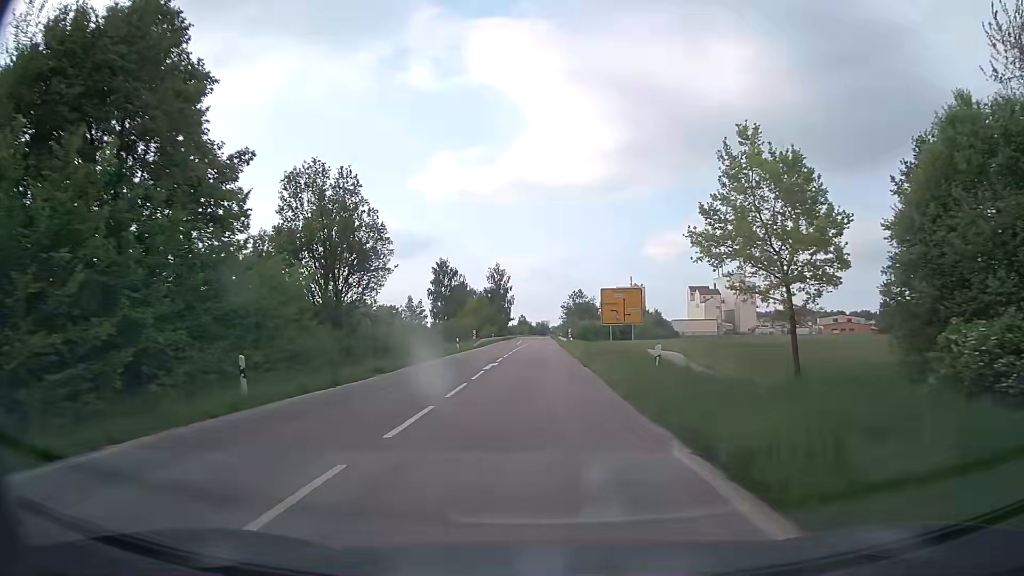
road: secondary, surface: asphalt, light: Day
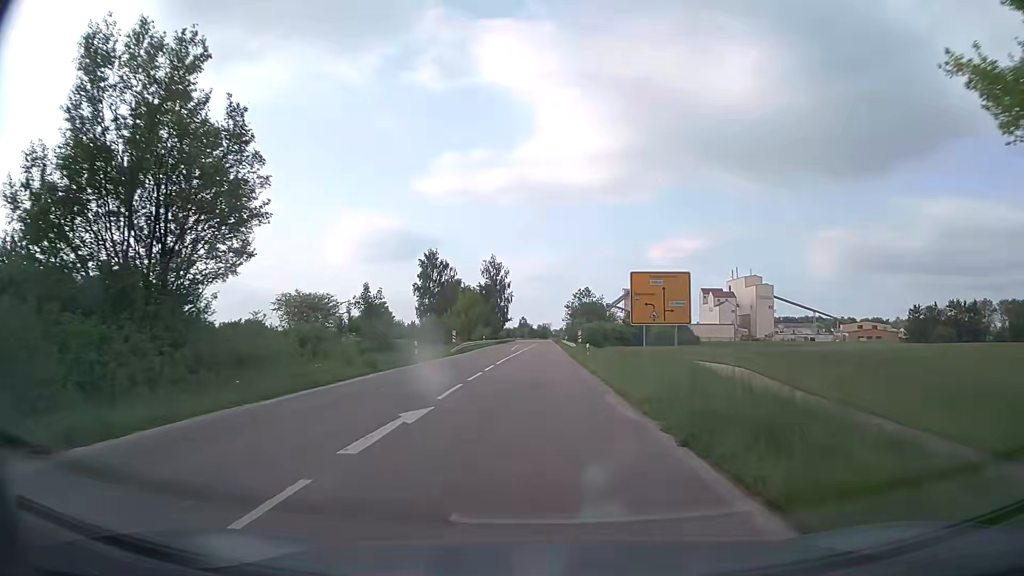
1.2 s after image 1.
(0.0, +18.7) m; 0°
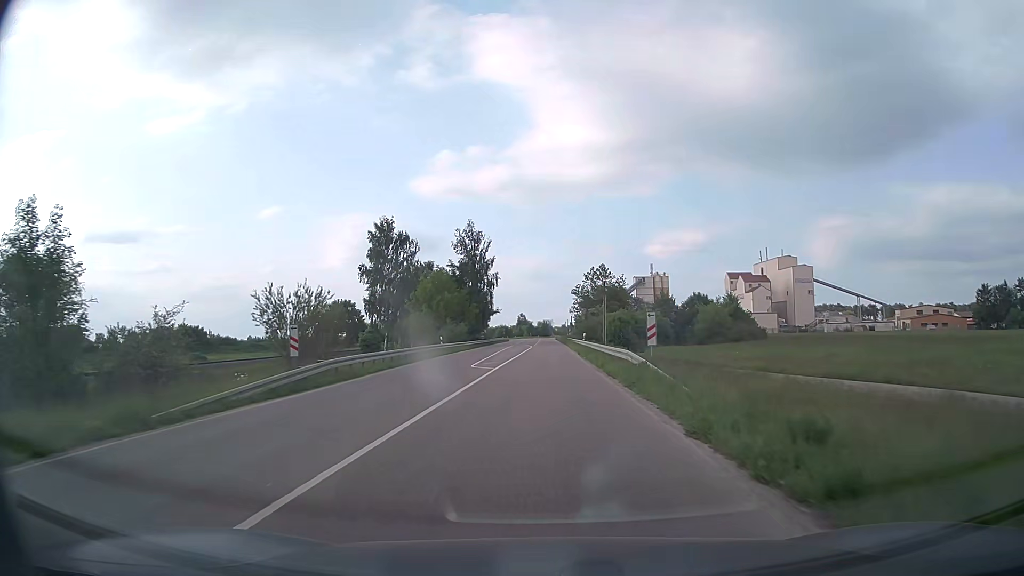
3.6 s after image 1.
(+0.2, +38.2) m; 0°
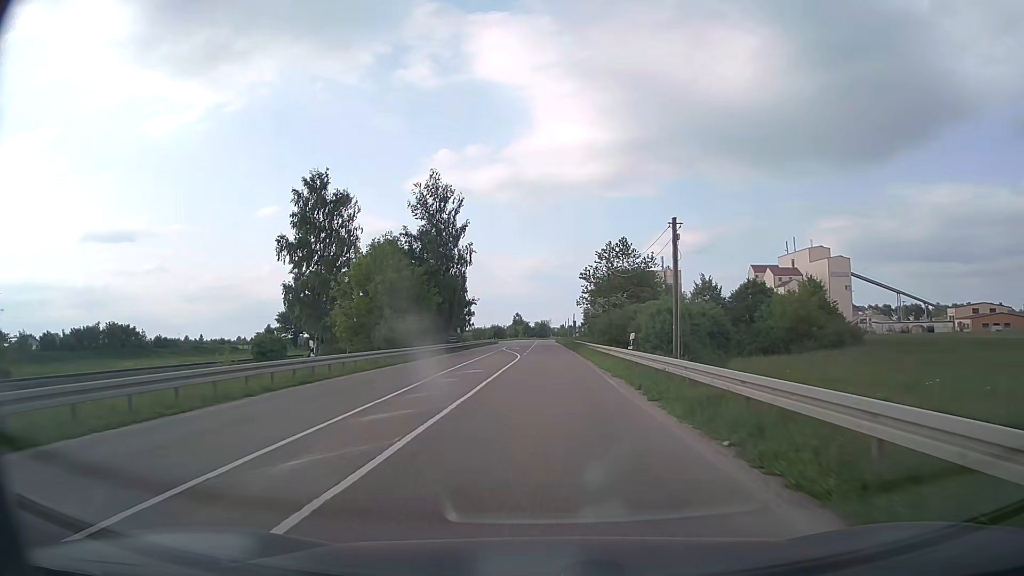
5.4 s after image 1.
(0.0, +28.9) m; 0°
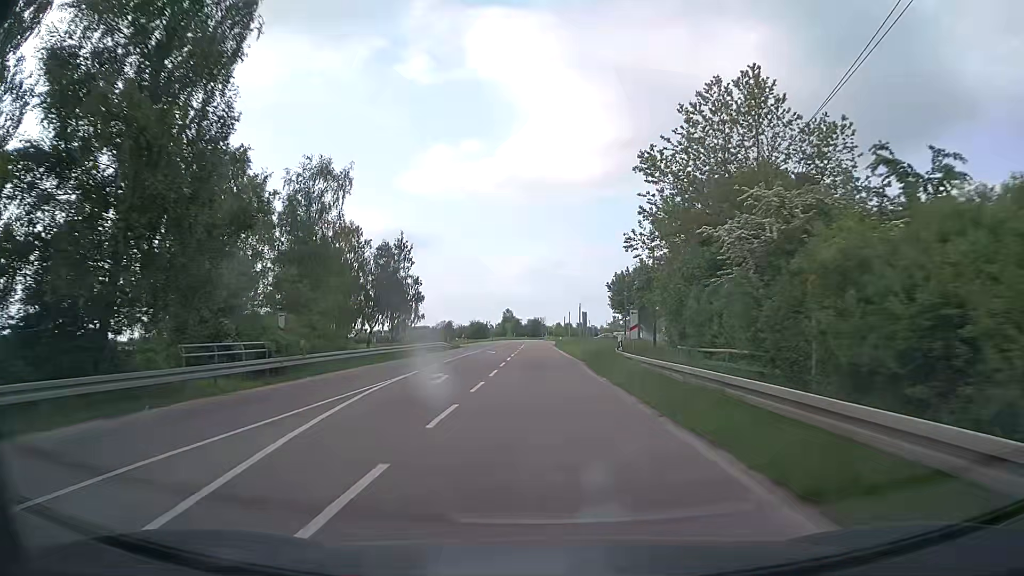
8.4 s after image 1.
(+0.2, +47.8) m; 0°
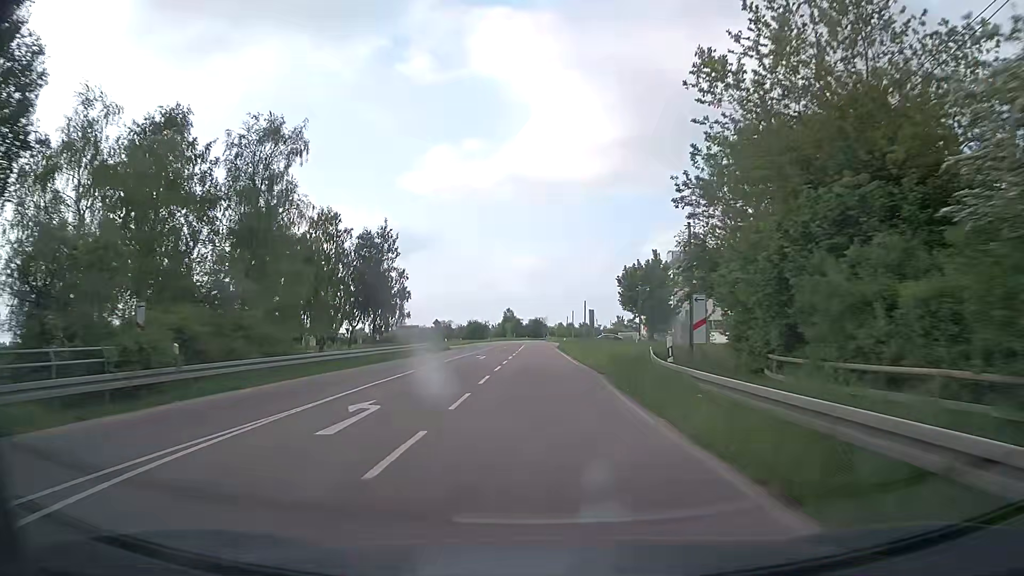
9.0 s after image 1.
(0.0, +9.5) m; 0°
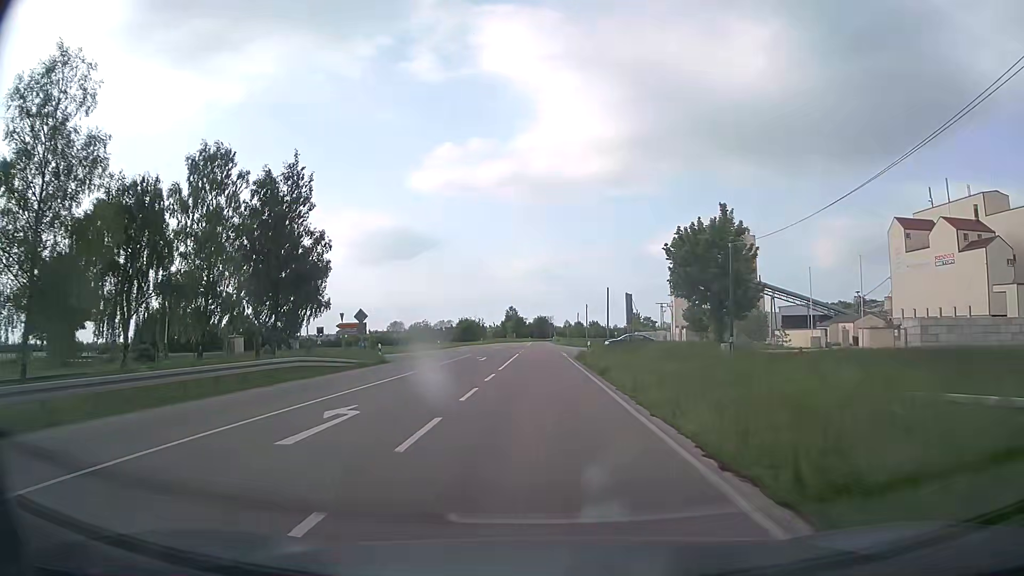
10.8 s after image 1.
(-0.1, +28.4) m; 0°
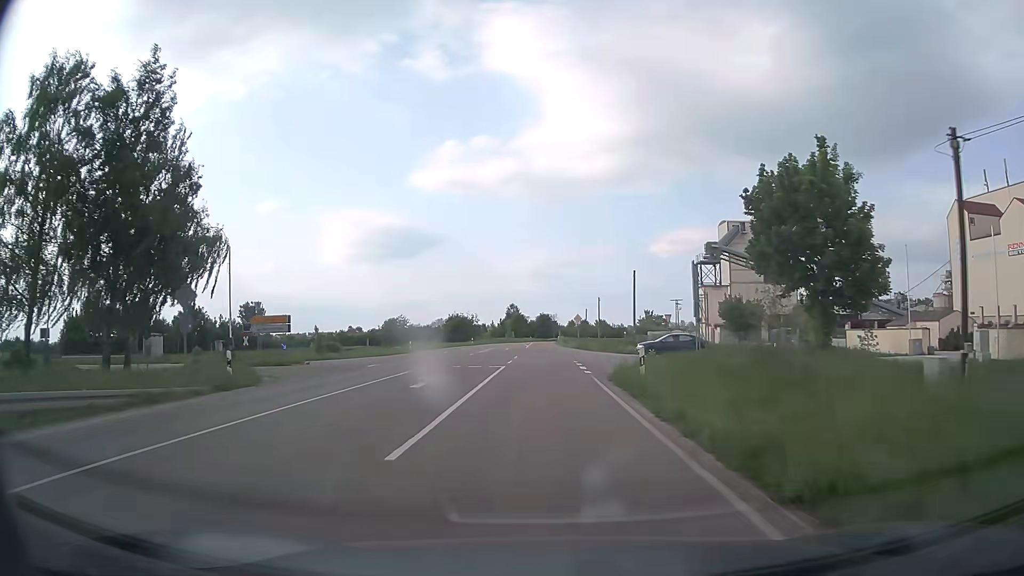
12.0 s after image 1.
(-0.1, +19.0) m; 0°
(0, +10) (0, +20) (0, +30) (0, +40) (0, +50) (0, +60) (0, +70) (0, +80) (0, +90) (0, +100) m
